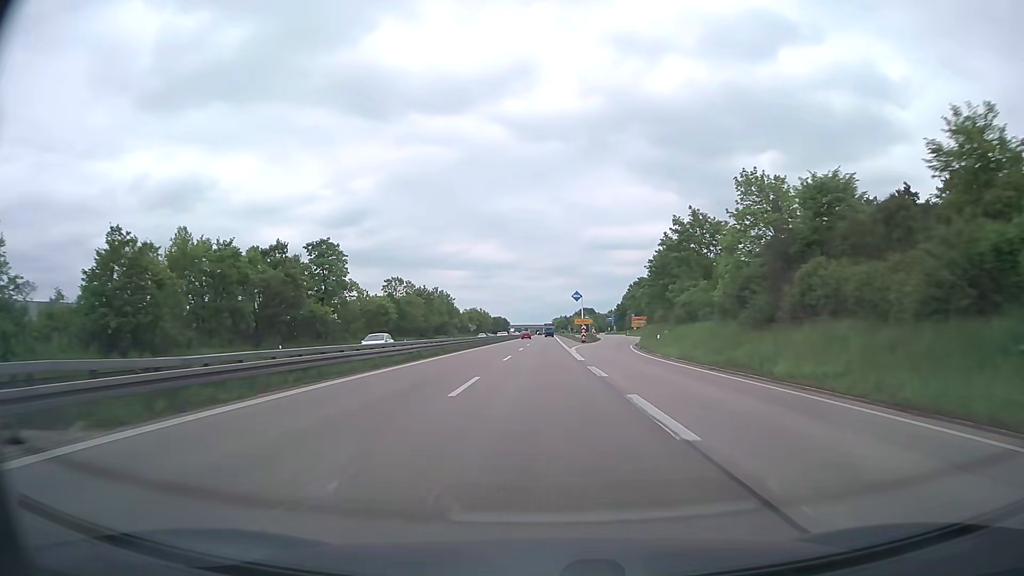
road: trunk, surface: asphalt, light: Day
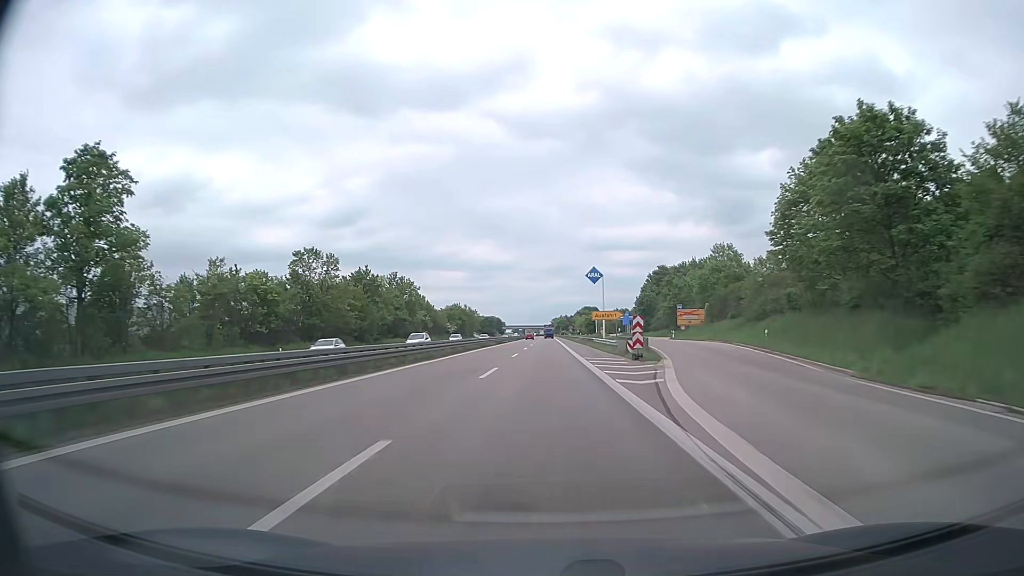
(+0.2, +47.8) m; 0°
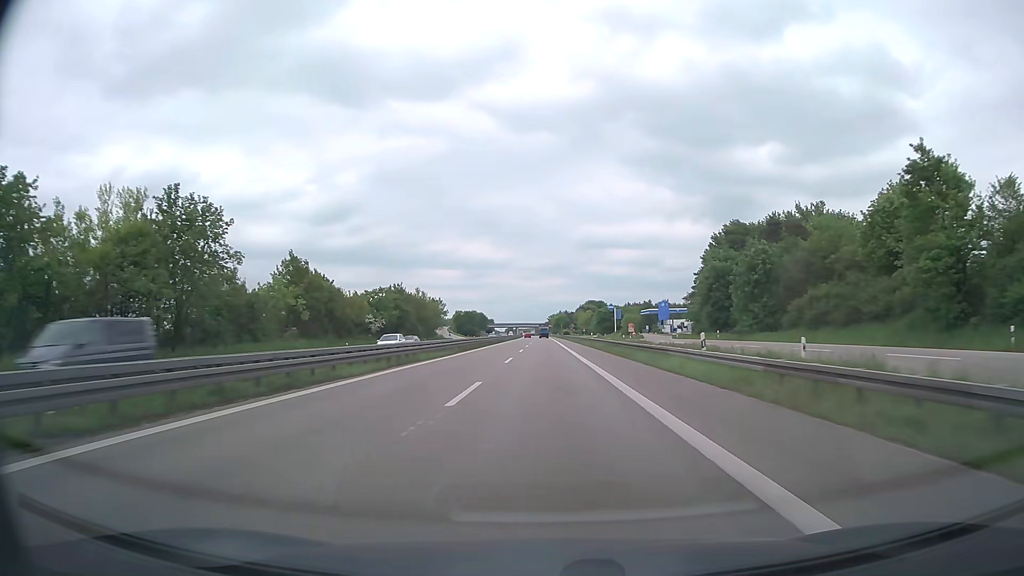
(+0.2, +79.8) m; 0°
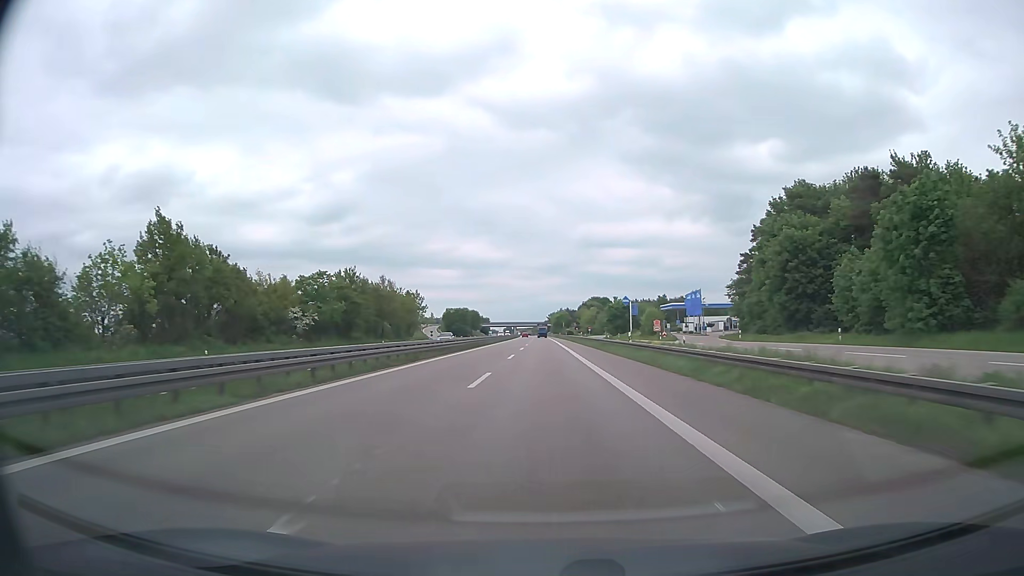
(0.0, +31.9) m; 0°
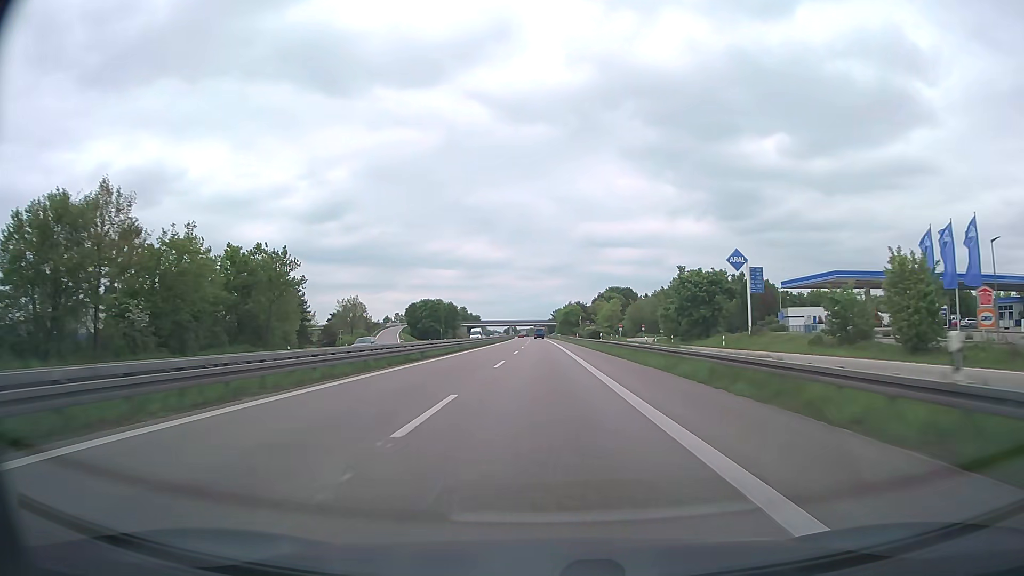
(0.0, +79.8) m; 0°
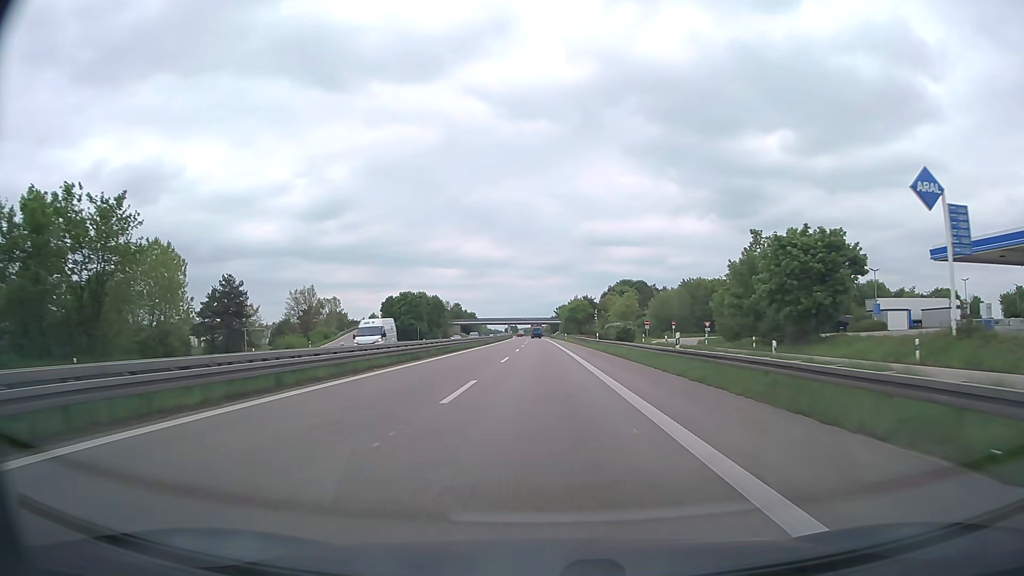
(-0.1, +31.9) m; 0°
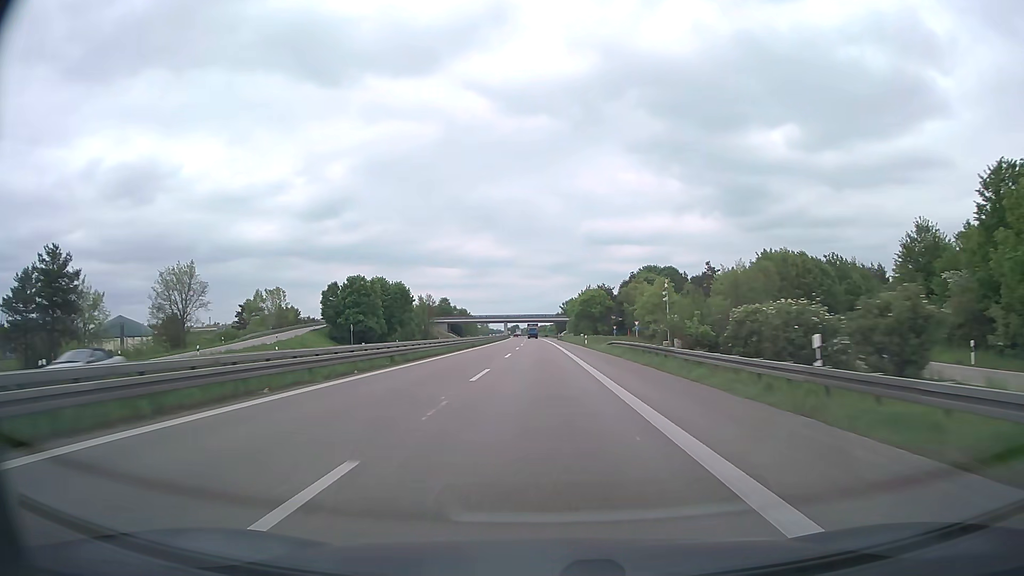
(-0.1, +47.8) m; 0°
